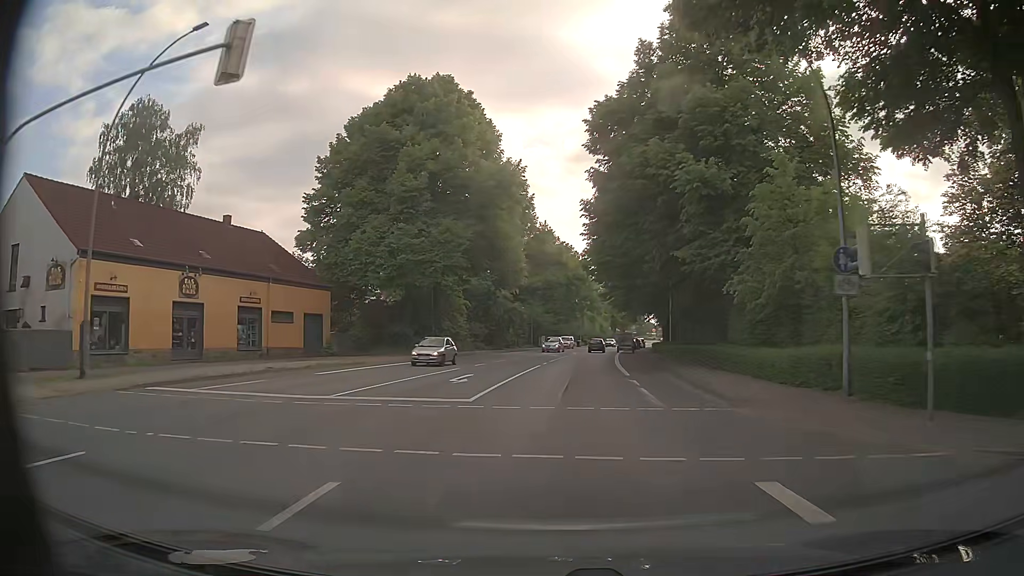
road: primary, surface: asphalt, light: Day
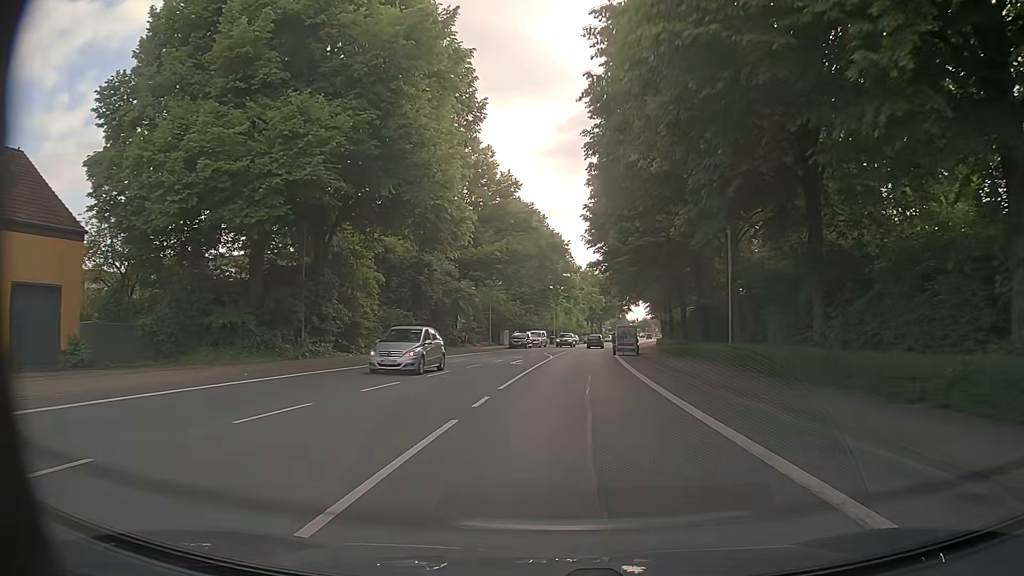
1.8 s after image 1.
(+0.5, +23.9) m; +2°
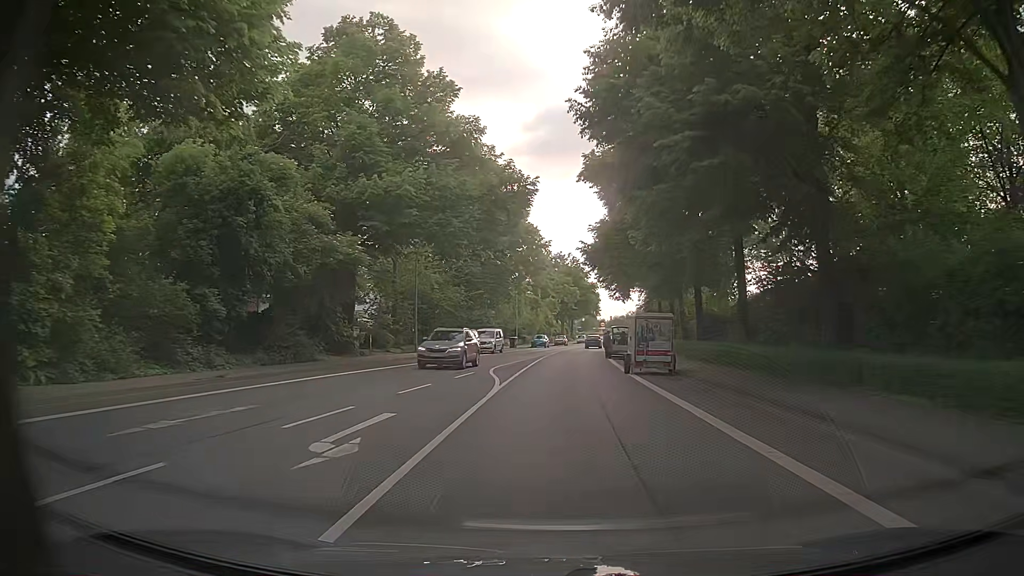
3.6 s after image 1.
(+0.7, +23.9) m; +3°
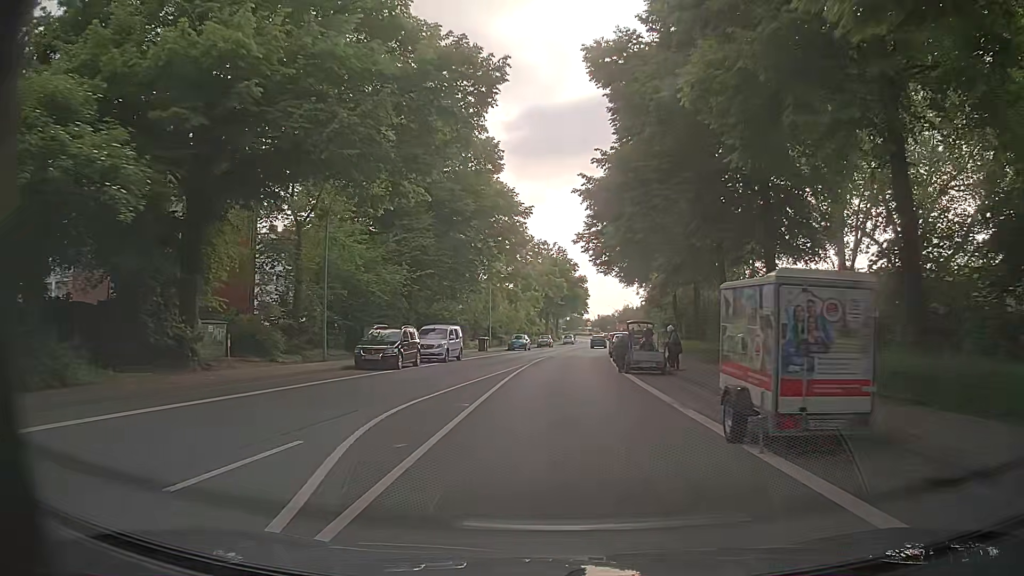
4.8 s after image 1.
(0.0, +15.9) m; 0°
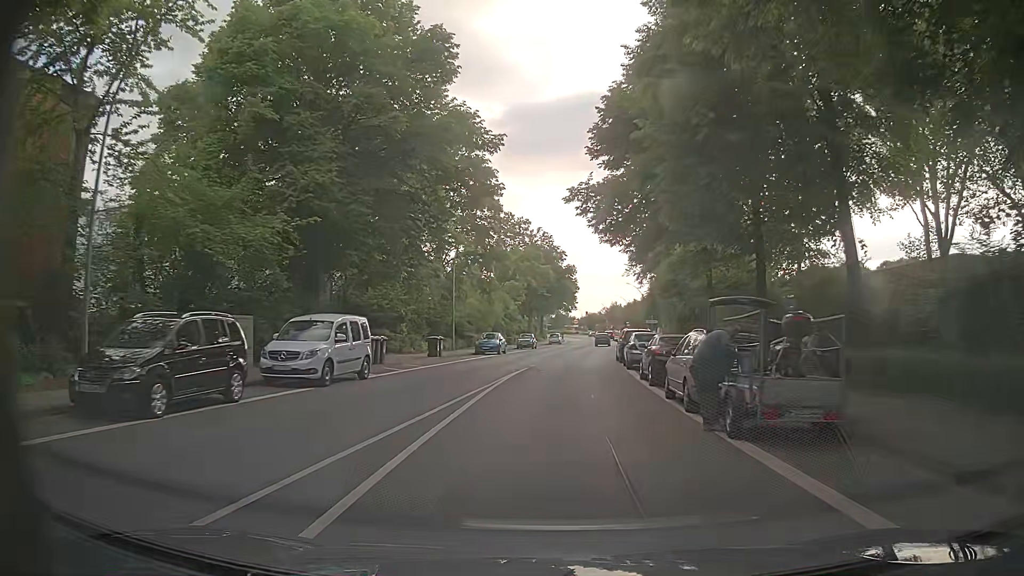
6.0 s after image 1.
(+0.5, +15.9) m; +3°
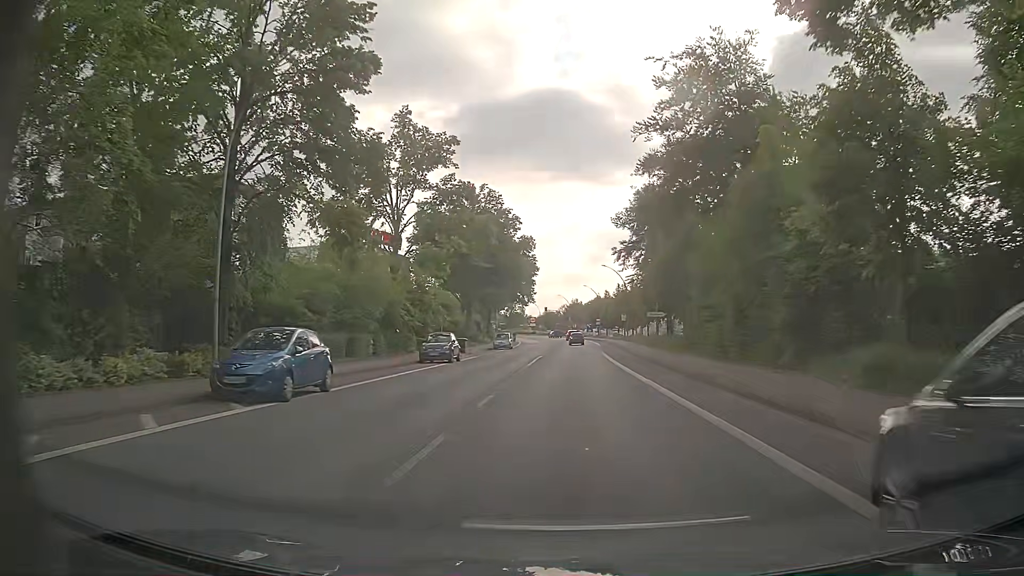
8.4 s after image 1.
(+0.9, +31.8) m; +3°
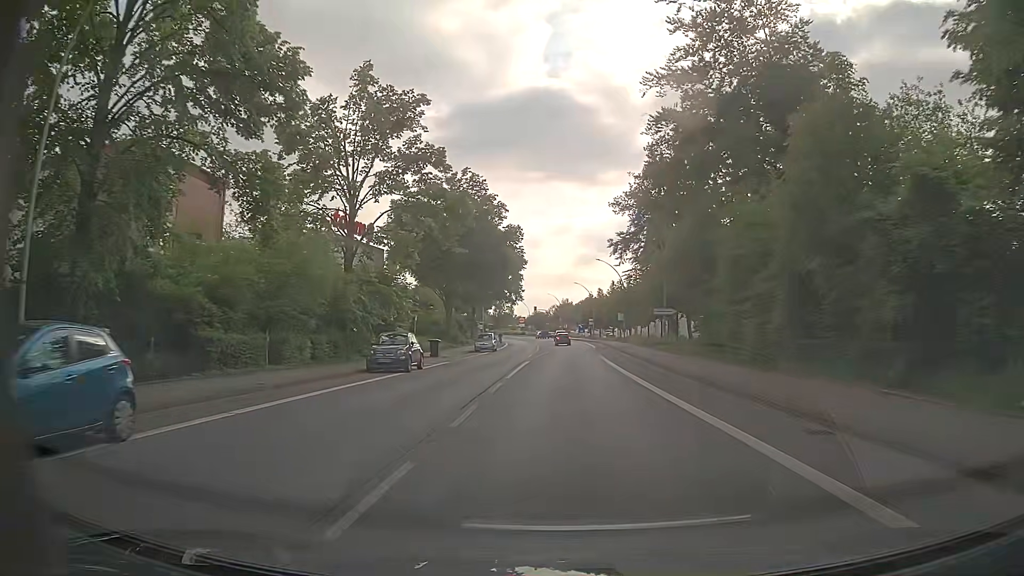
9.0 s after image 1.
(+0.1, +8.0) m; +1°
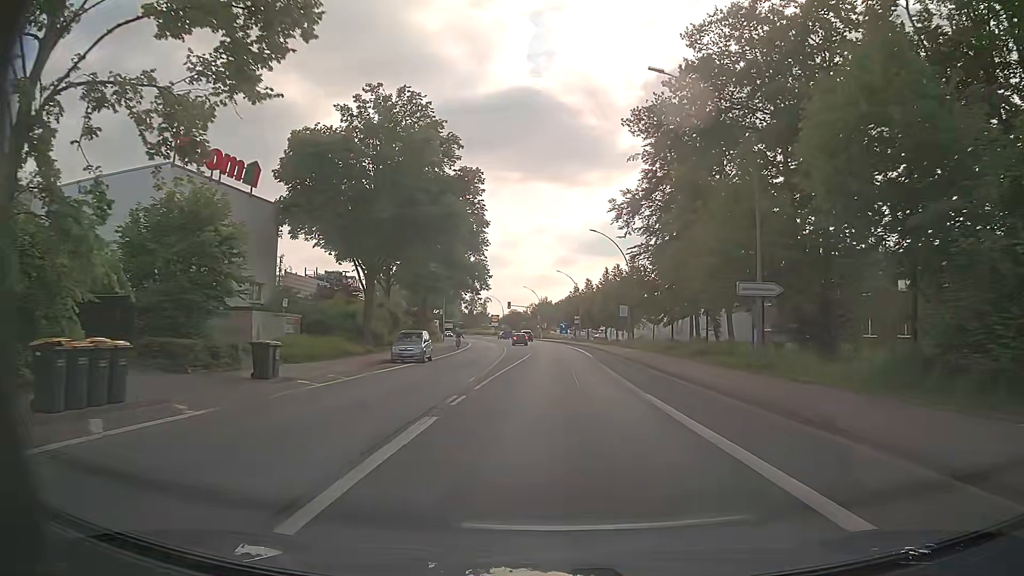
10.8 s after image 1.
(+0.6, +23.9) m; +2°
(0, +10) (0, +20) (0, +30) (+1, +40) (+1, +50) (0, +60) (0, +70) (0, +80) (-1, +90) (-2, +100) m
